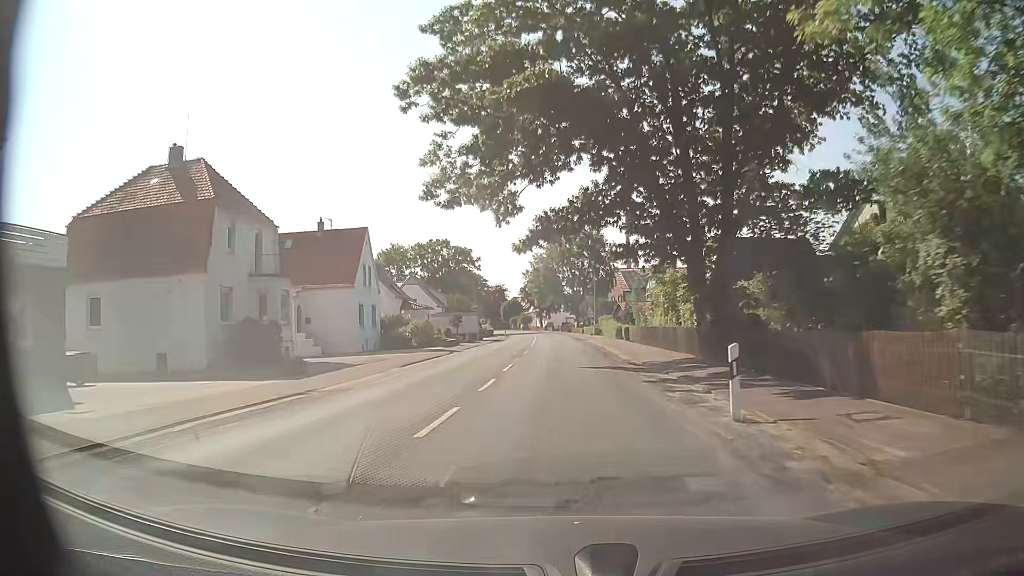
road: secondary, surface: paved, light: Day
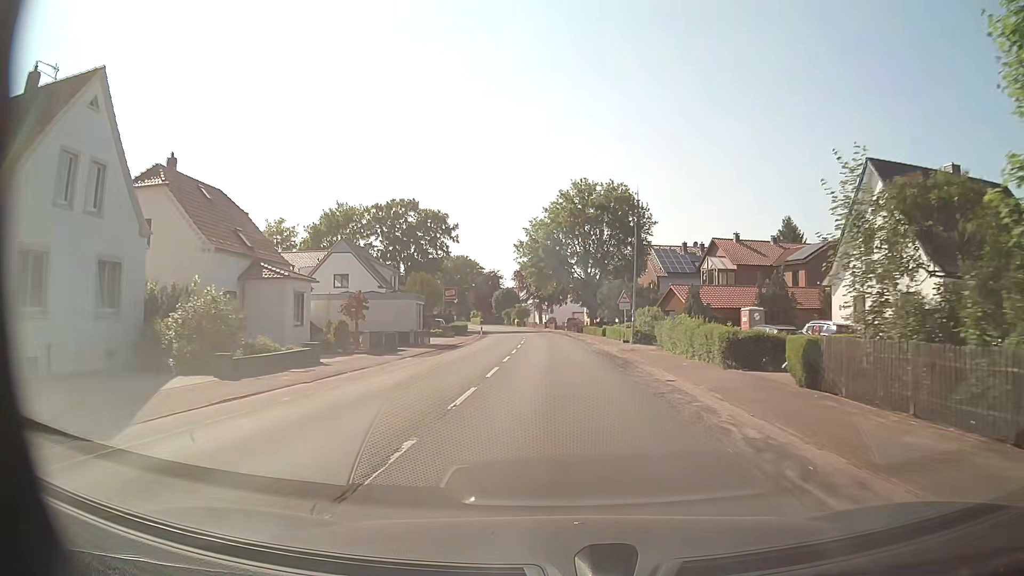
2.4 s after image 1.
(0.0, +33.4) m; -1°
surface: asphalt
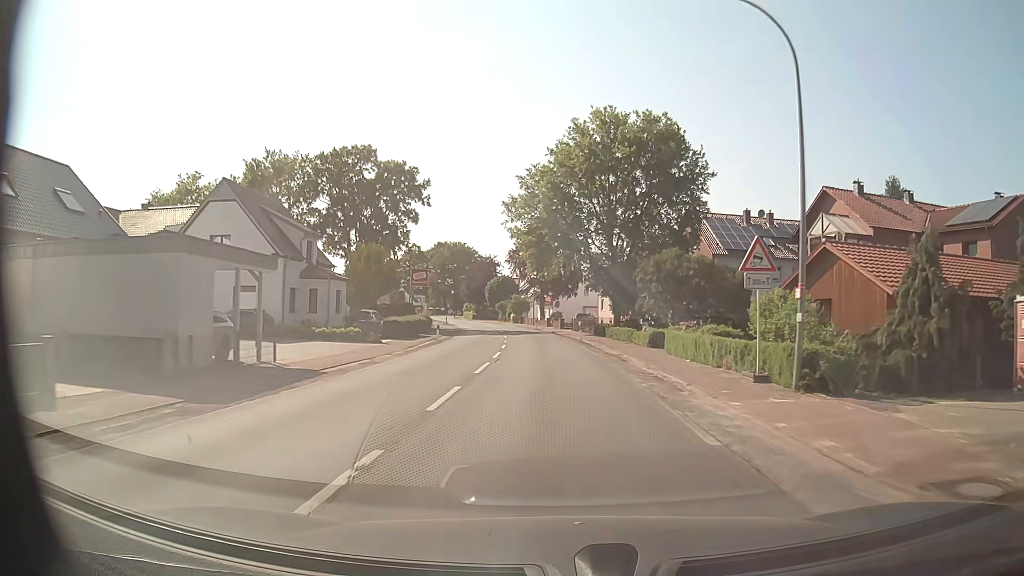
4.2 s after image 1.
(0.0, +25.2) m; 0°
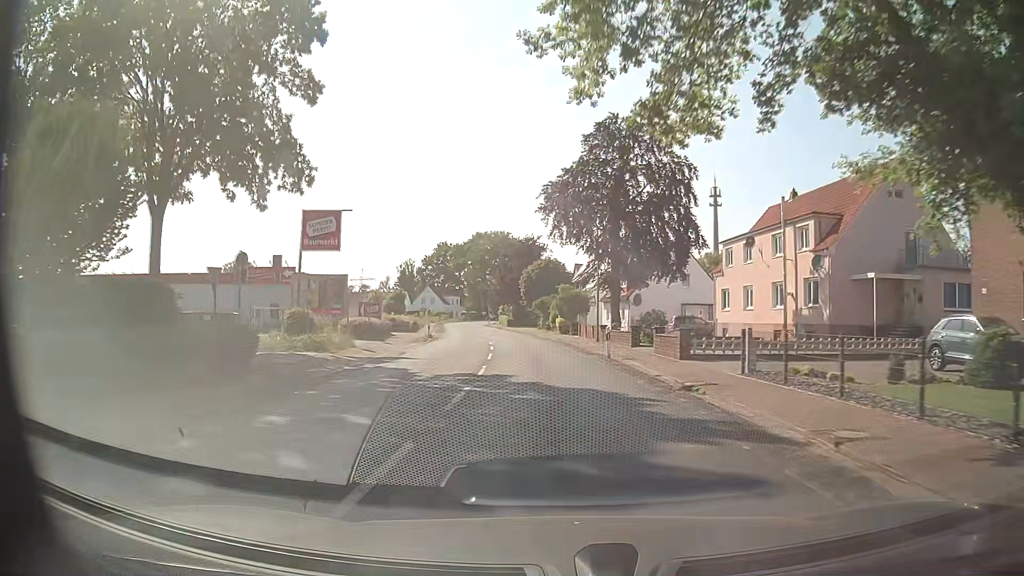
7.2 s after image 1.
(-1.5, +42.0) m; -5°
(0, +10) (-1, +20) (-1, +30) (-2, +40) (-3, +50) (-5, +60) (-6, +70) (-8, +79) (-10, +89) (-11, +99) m
